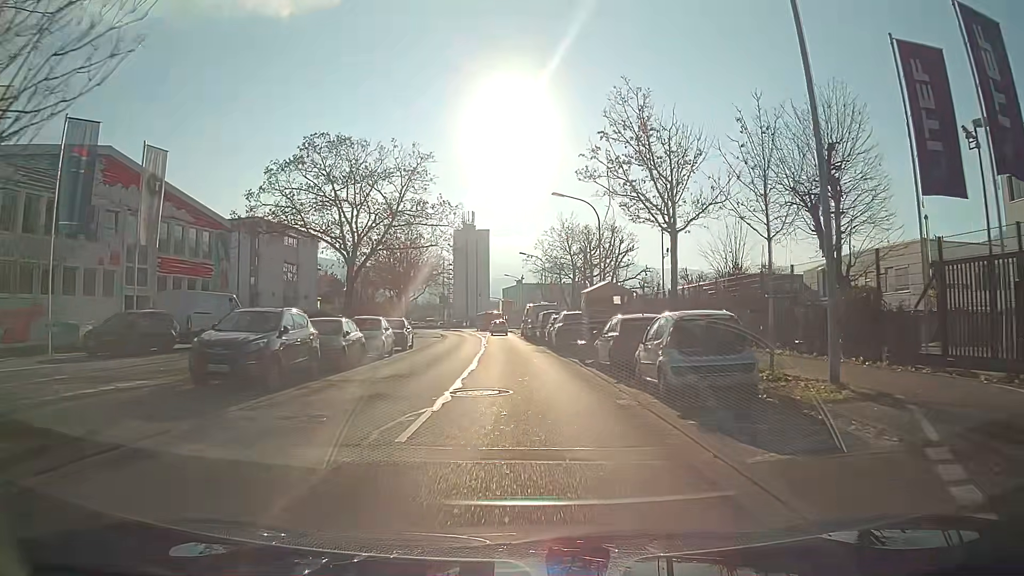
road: secondary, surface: asphalt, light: Day
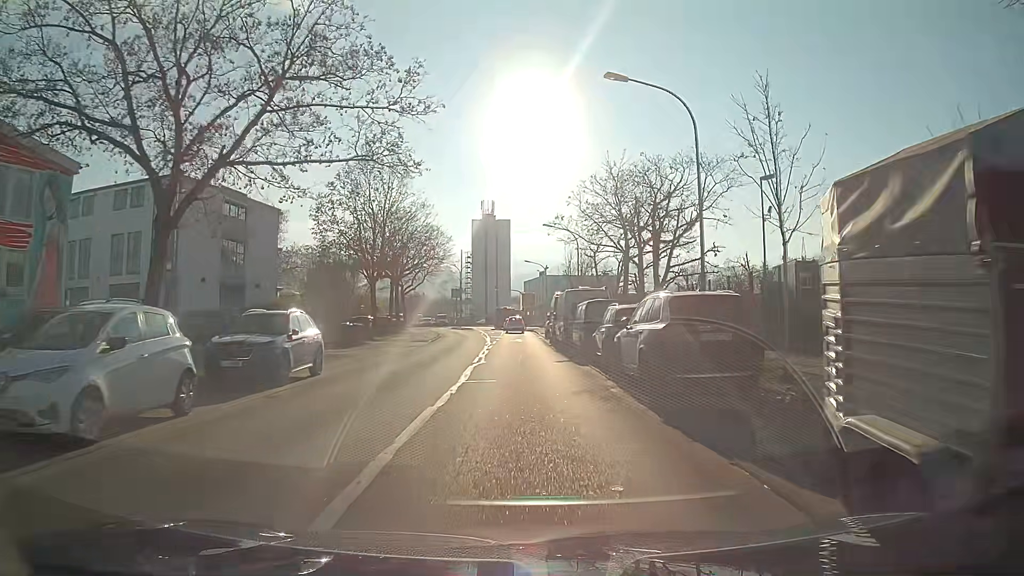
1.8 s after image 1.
(-0.3, +18.4) m; -2°
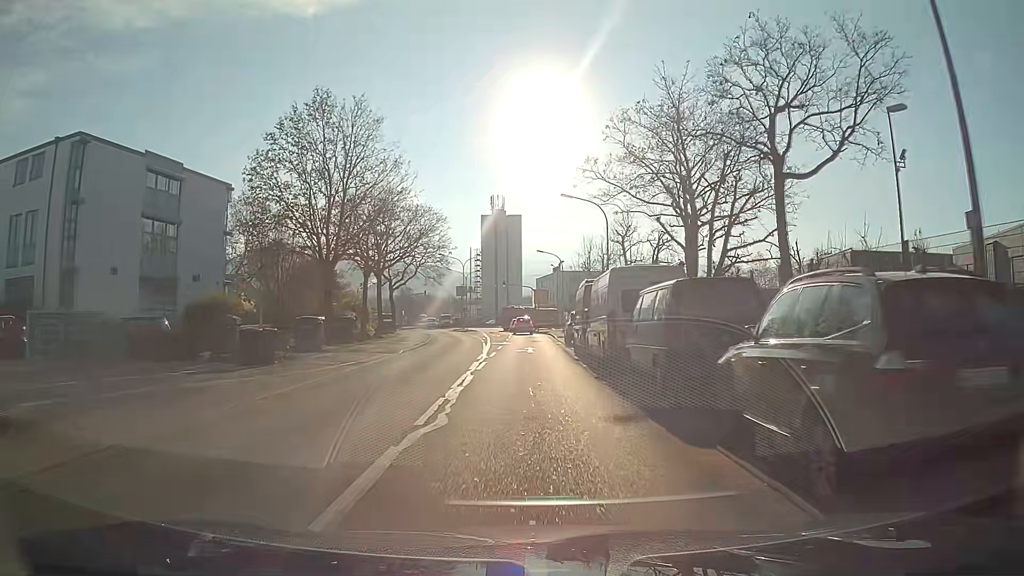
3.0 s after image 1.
(-0.1, +12.3) m; -1°
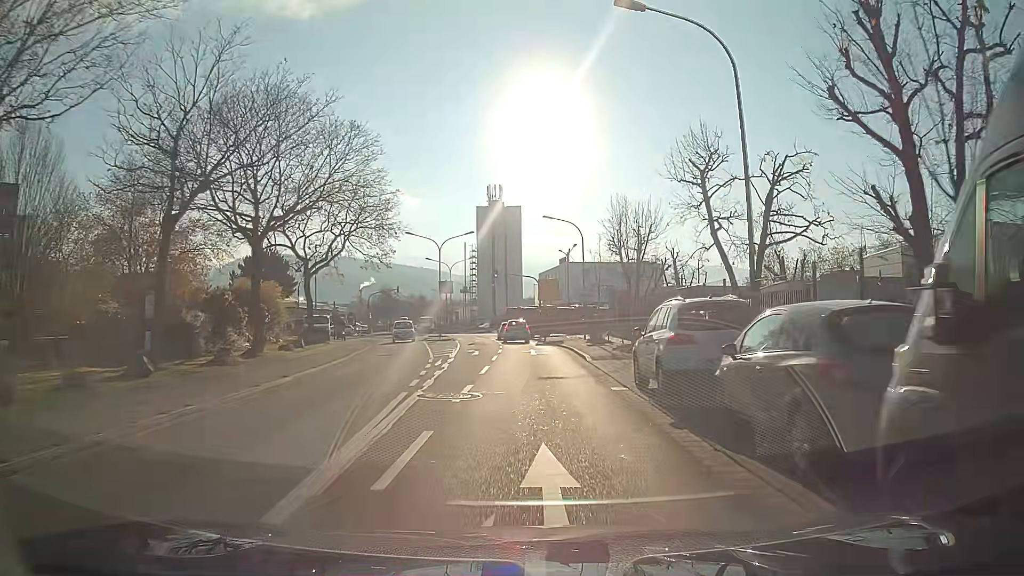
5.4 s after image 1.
(-0.1, +24.5) m; +1°
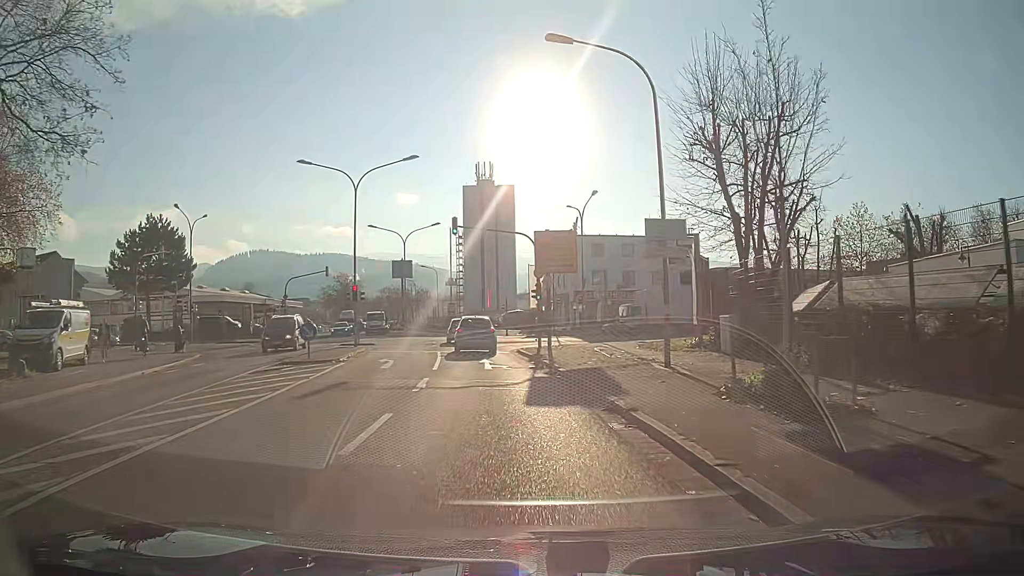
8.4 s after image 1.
(0.0, +28.8) m; -1°
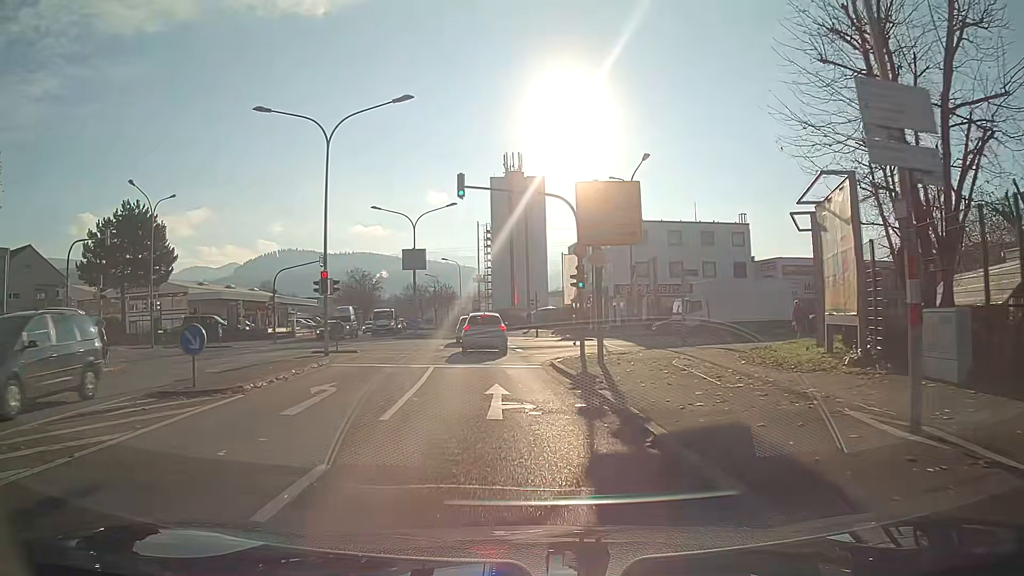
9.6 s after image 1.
(-0.2, +9.7) m; -3°
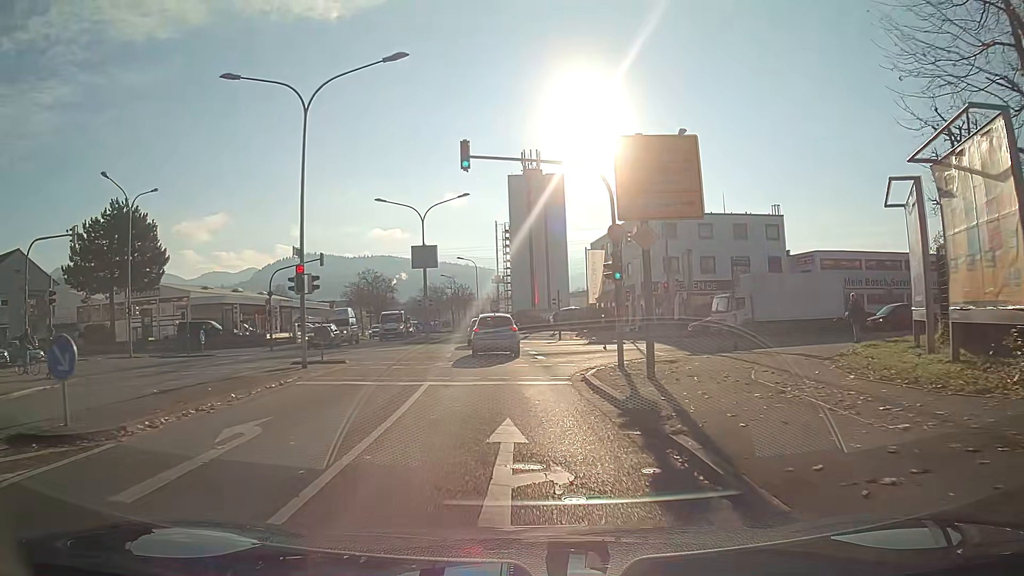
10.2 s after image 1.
(-0.1, +4.8) m; -2°
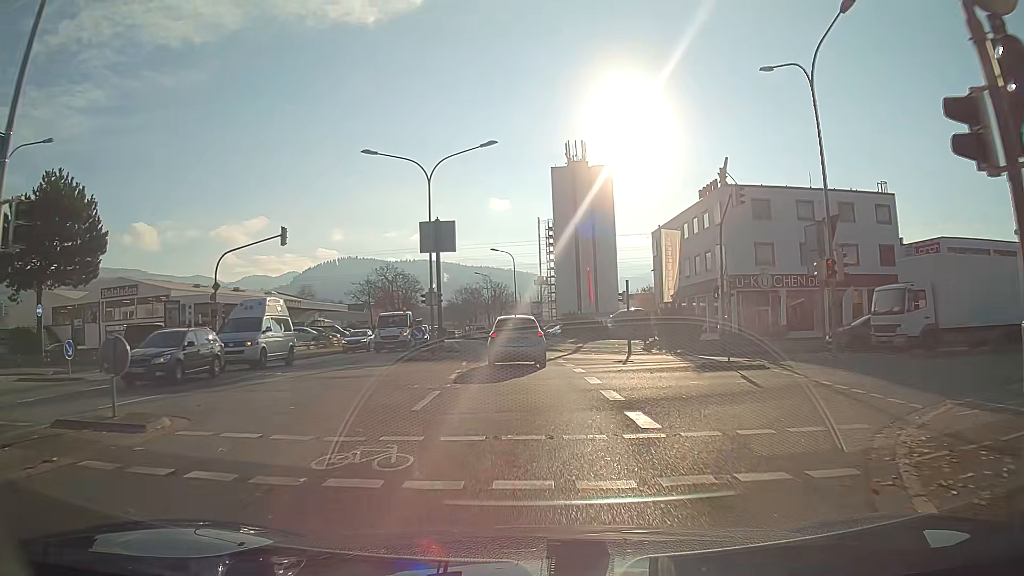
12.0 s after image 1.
(-0.5, +14.7) m; -4°
(0, +10) (0, +20) (-1, +30) (-2, +40) (-3, +50) (-4, +60) (-5, +70) (-7, +80) (-8, +90) (-9, +99) m
